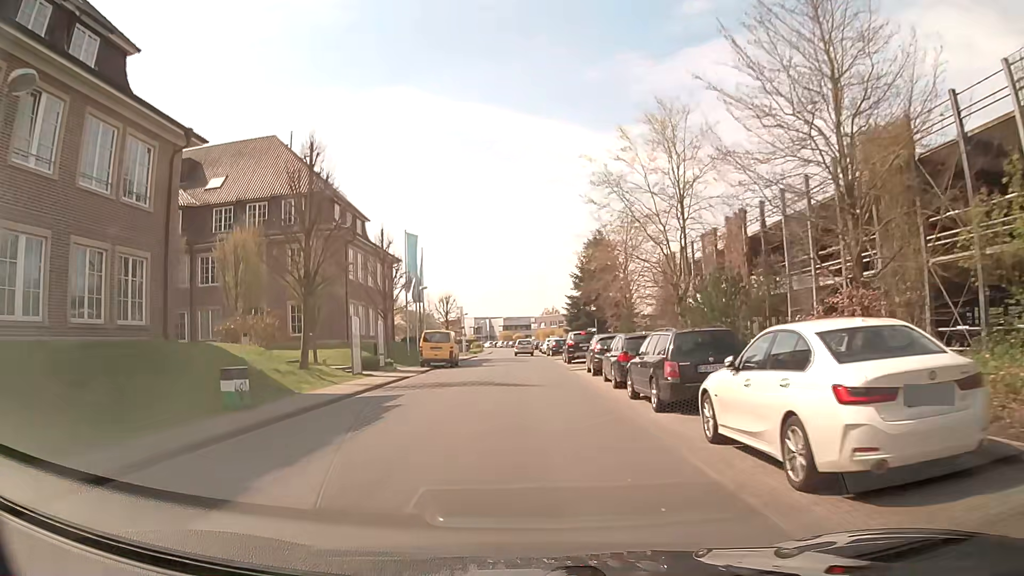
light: Day
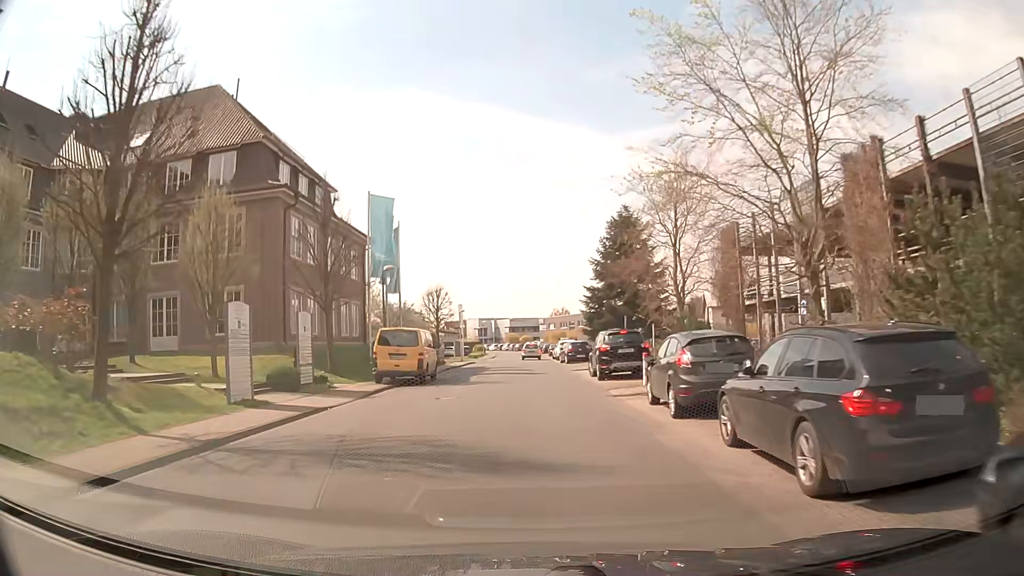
(-0.1, +12.5) m; -1°
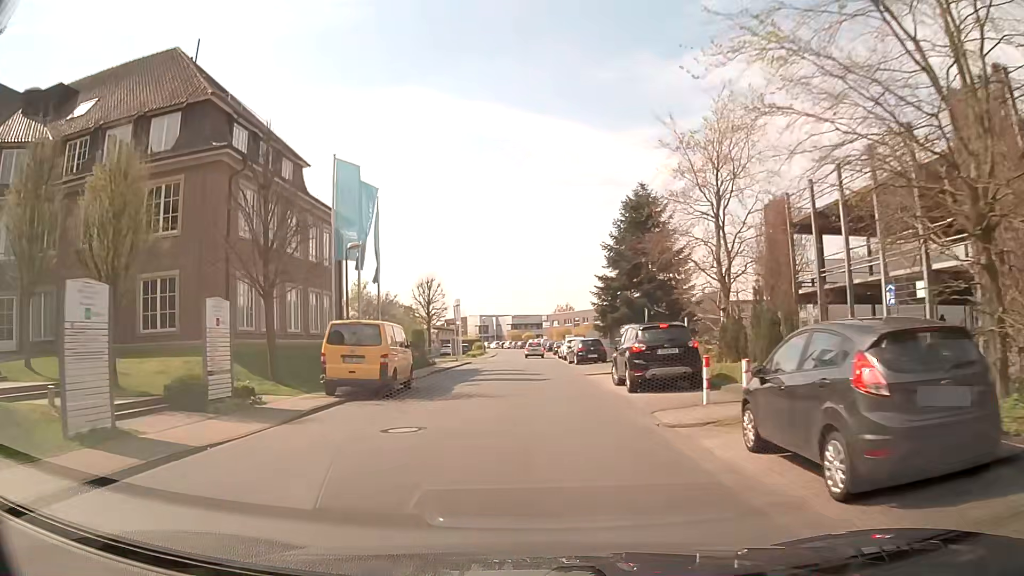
(0.0, +6.4) m; 0°
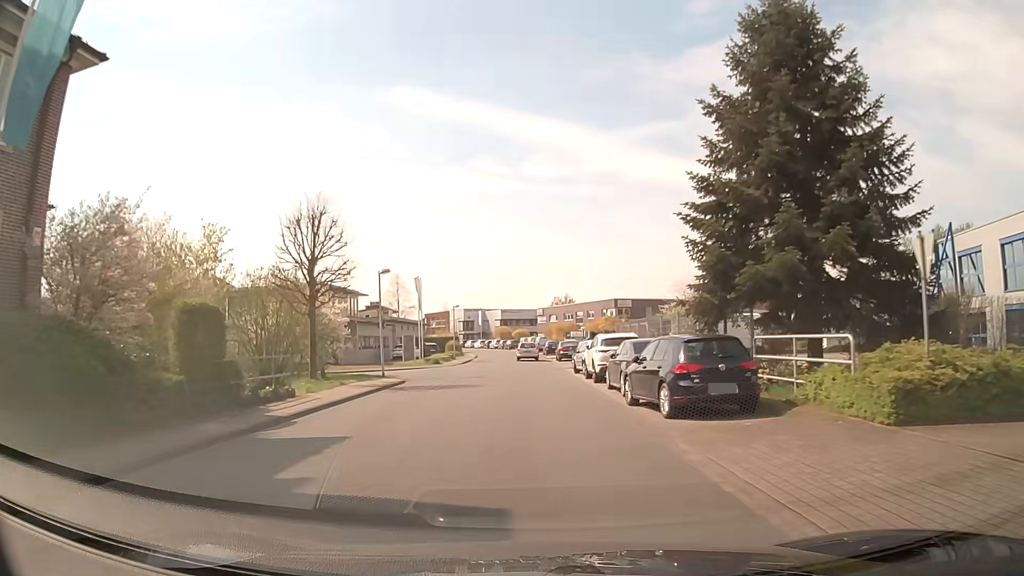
(0.0, +26.1) m; +1°
